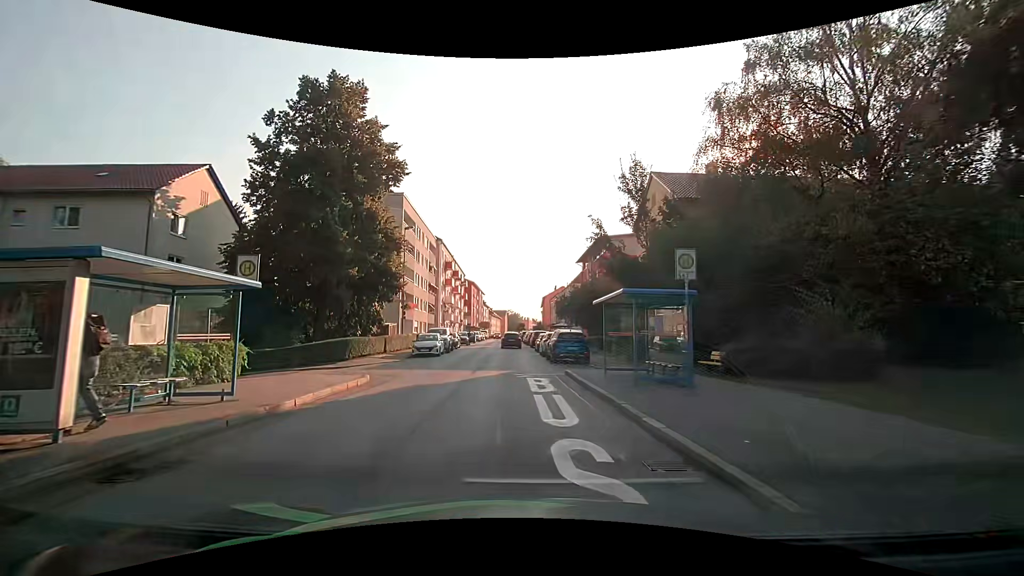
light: Day
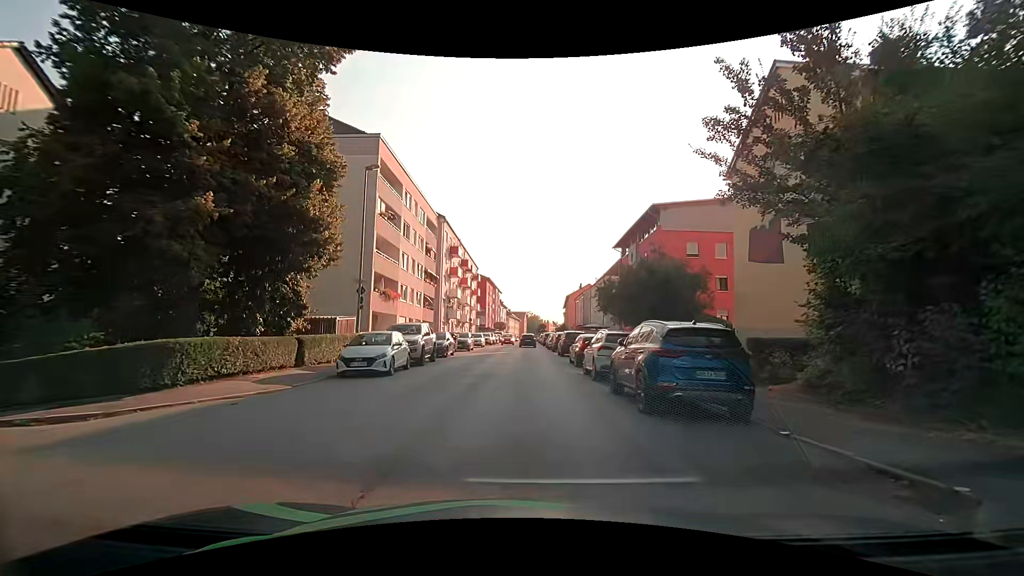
(-0.3, +15.6) m; -3°
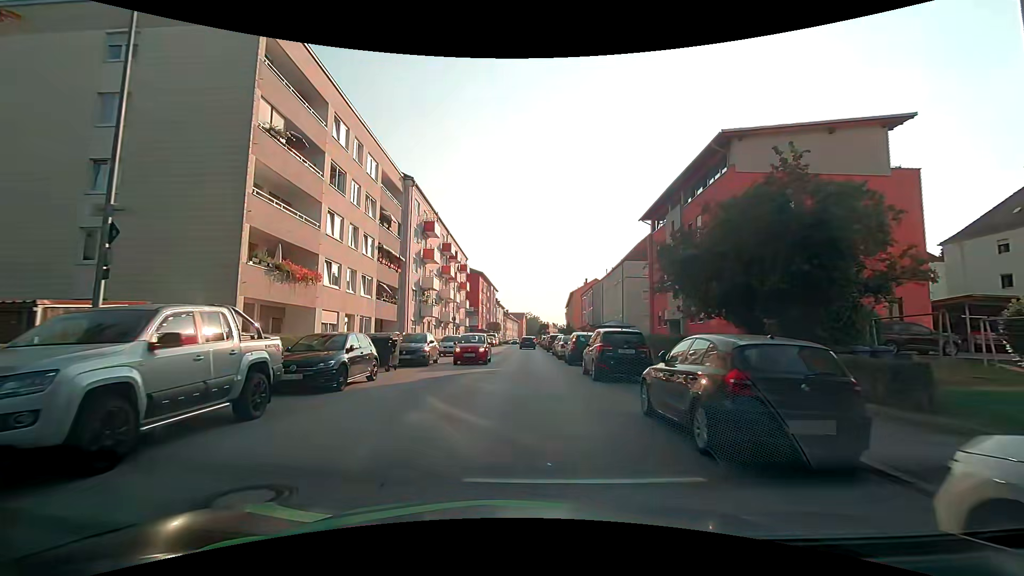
(+0.3, +15.7) m; +2°
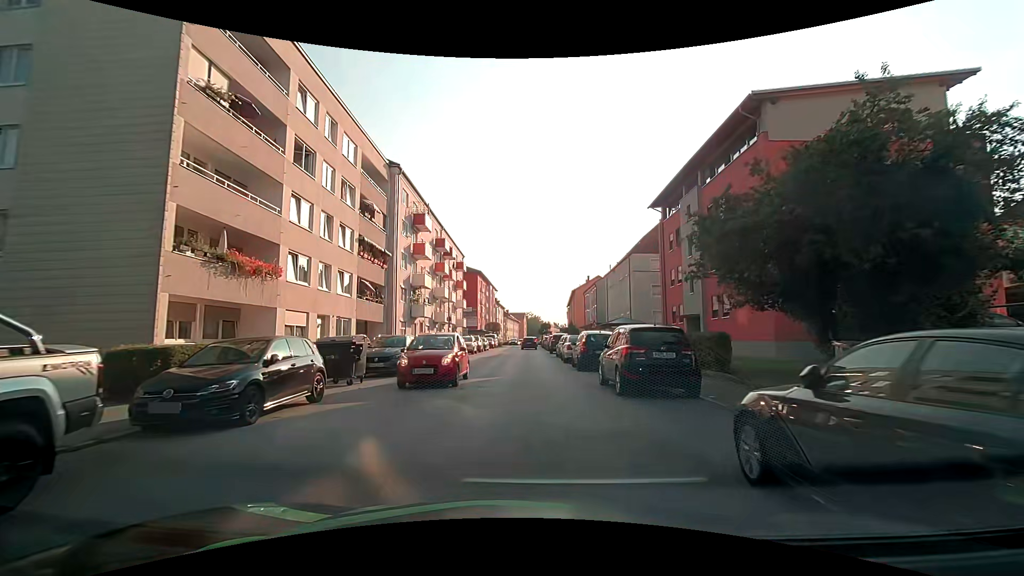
(0.0, +4.0) m; -1°
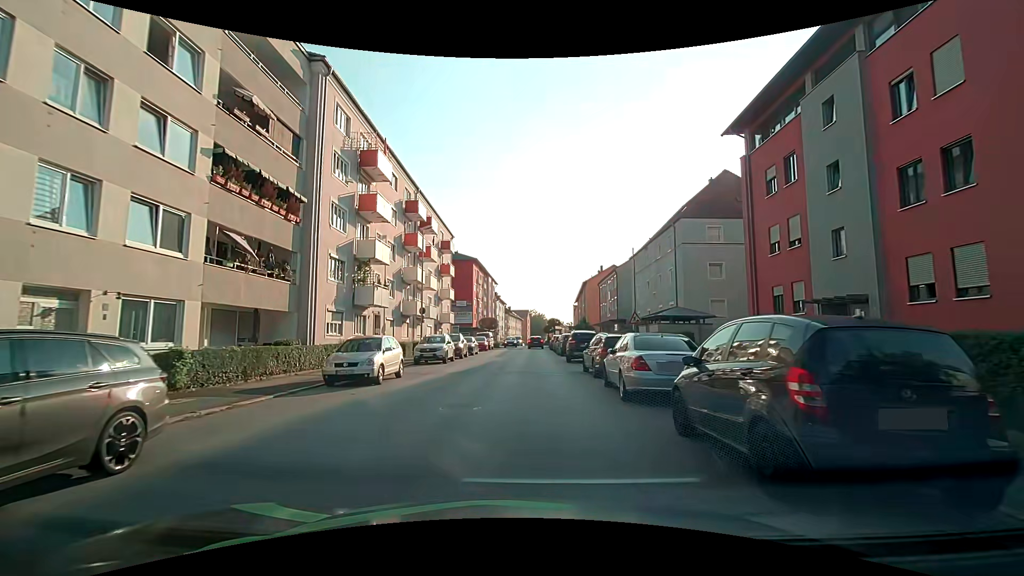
(-0.1, +15.3) m; -1°
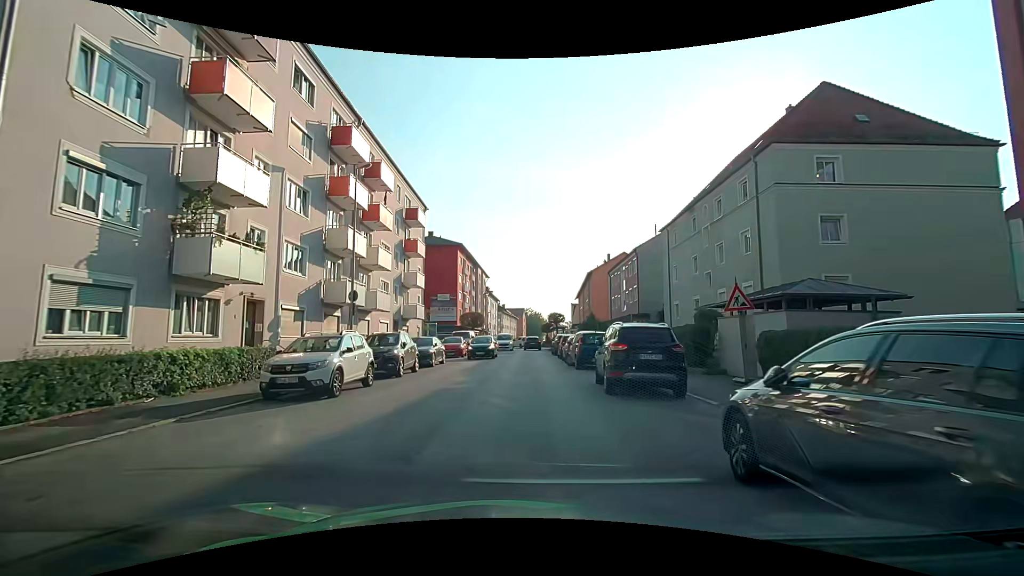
(+0.4, +14.3) m; +1°
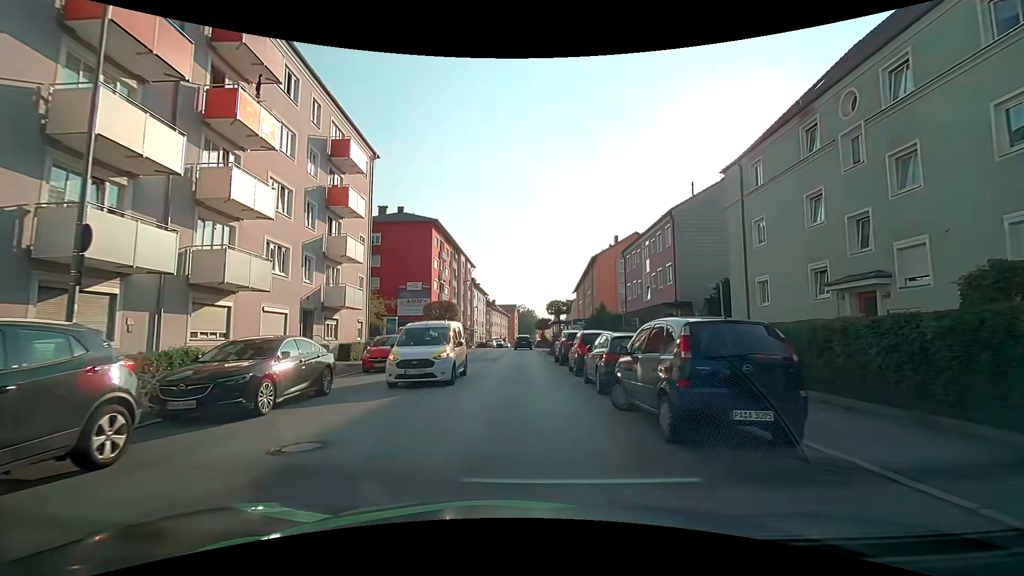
(+0.1, +14.6) m; +2°
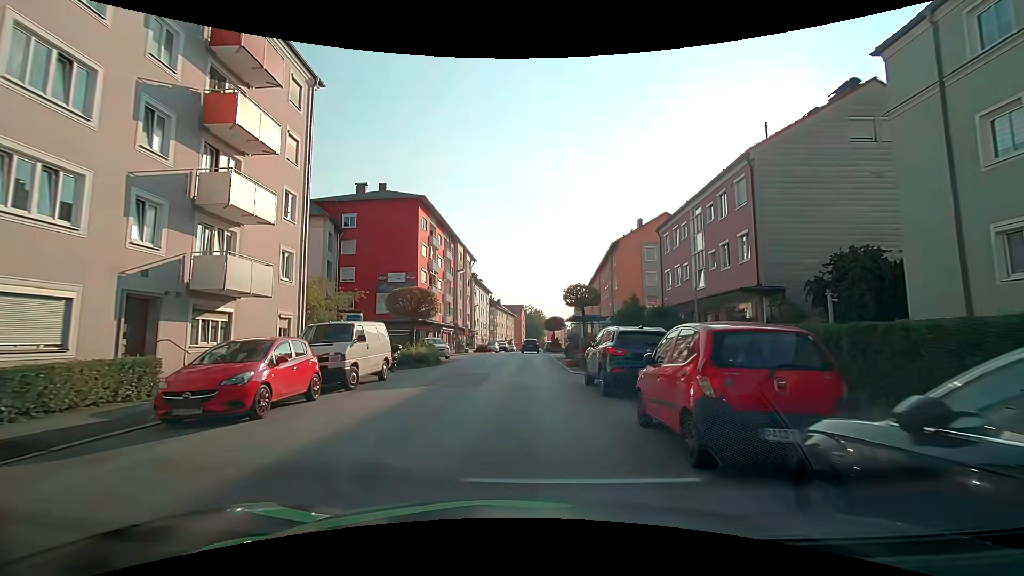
(-0.2, +11.3) m; -1°
